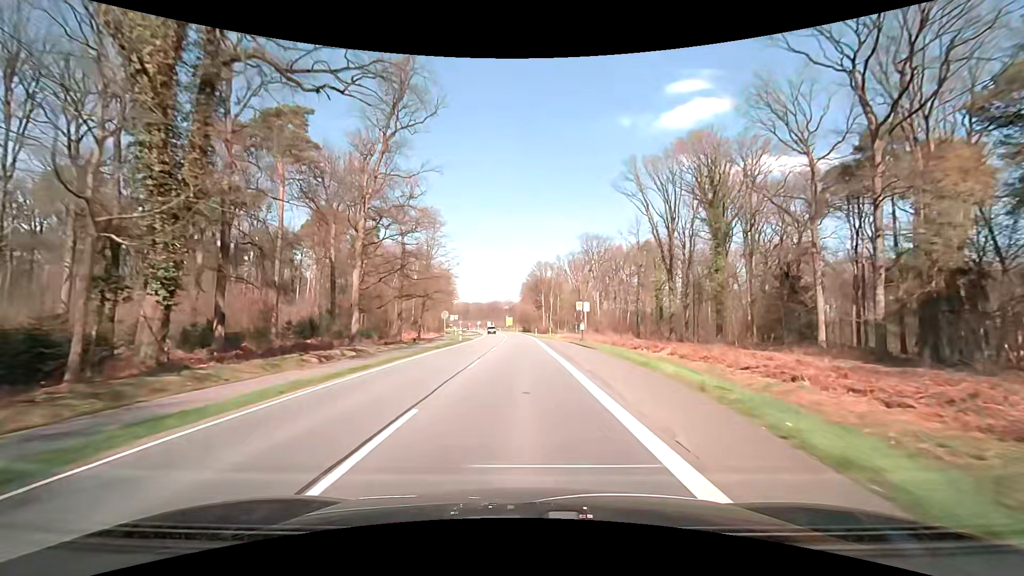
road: primary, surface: asphalt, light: Day
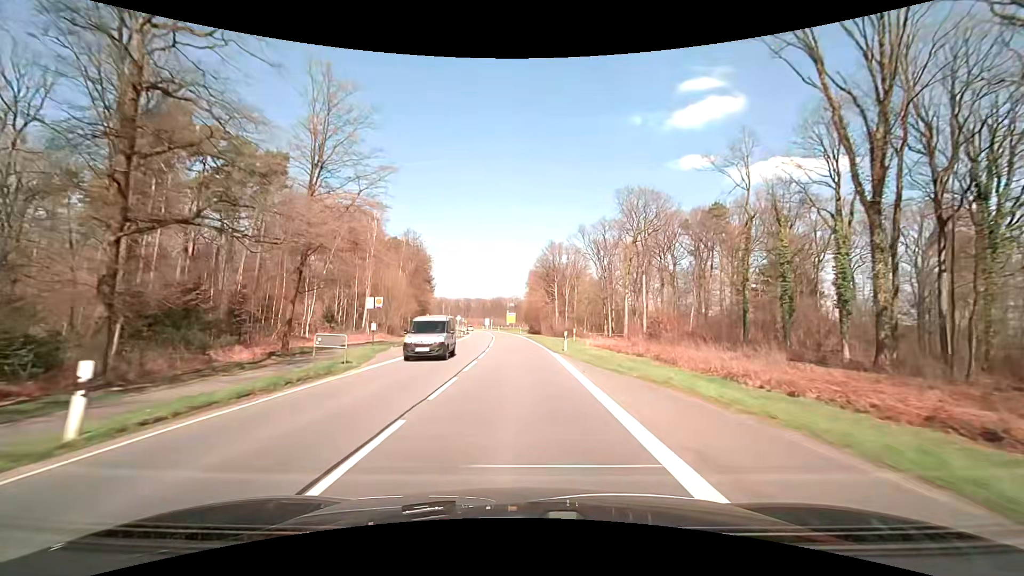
(-0.2, +42.9) m; -1°
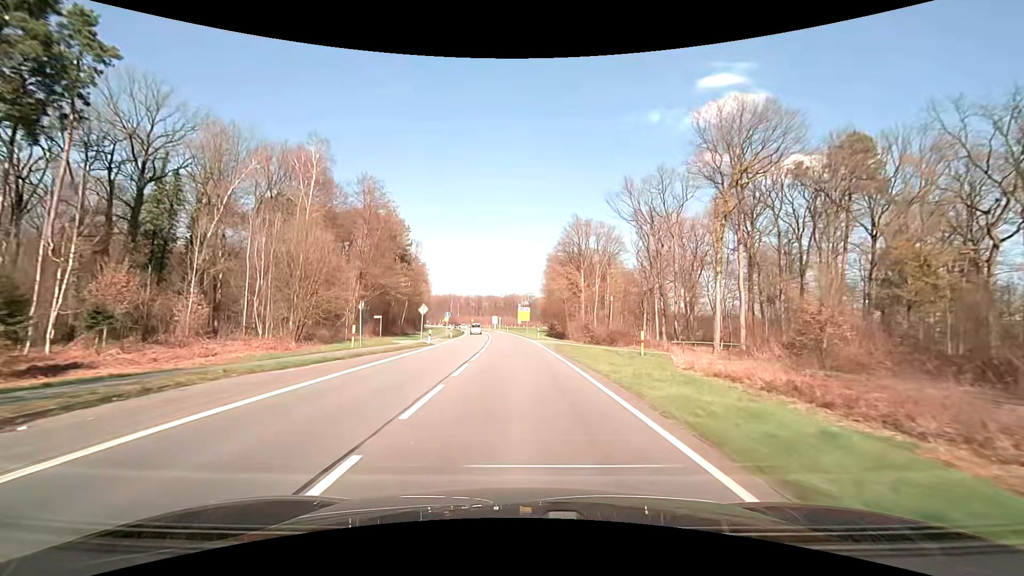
(-0.2, +32.3) m; -1°
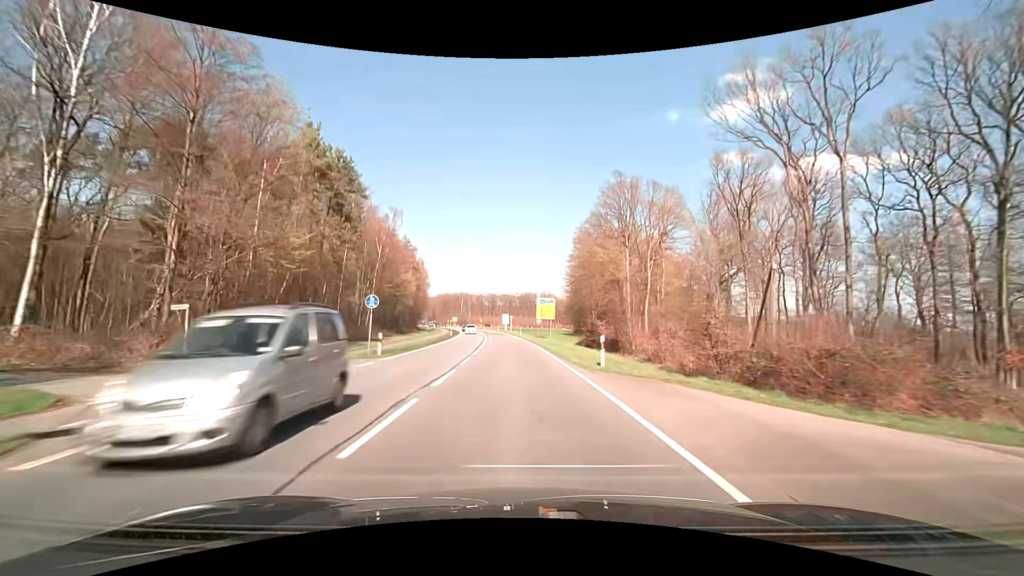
(-0.6, +32.3) m; -2°
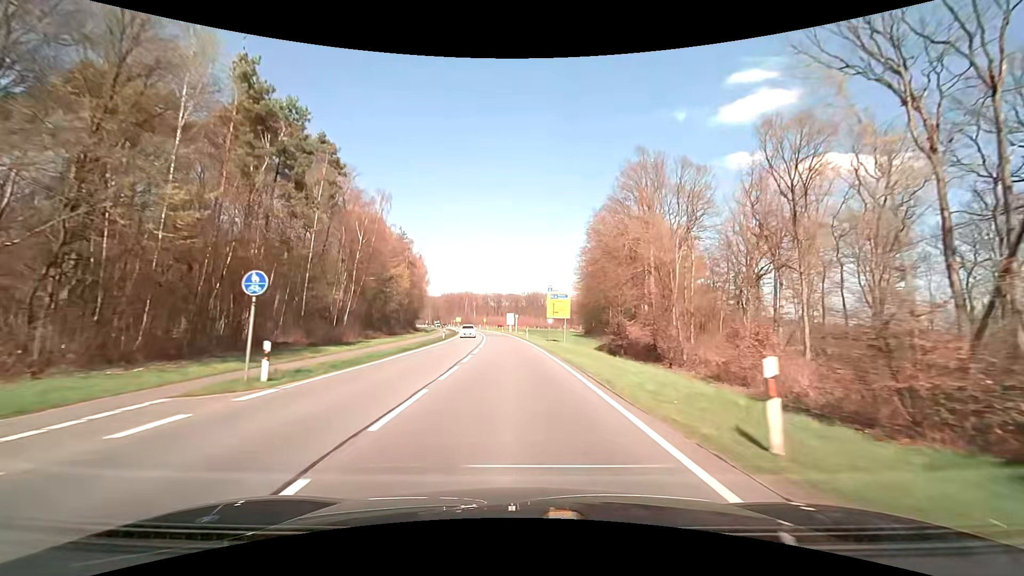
(-0.1, +10.8) m; -1°
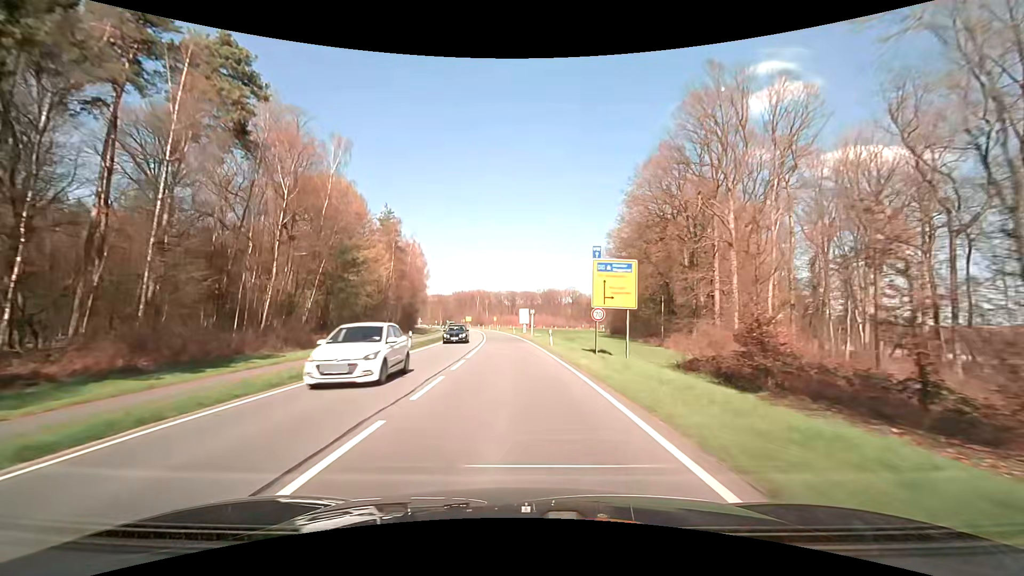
(-0.3, +21.6) m; -2°
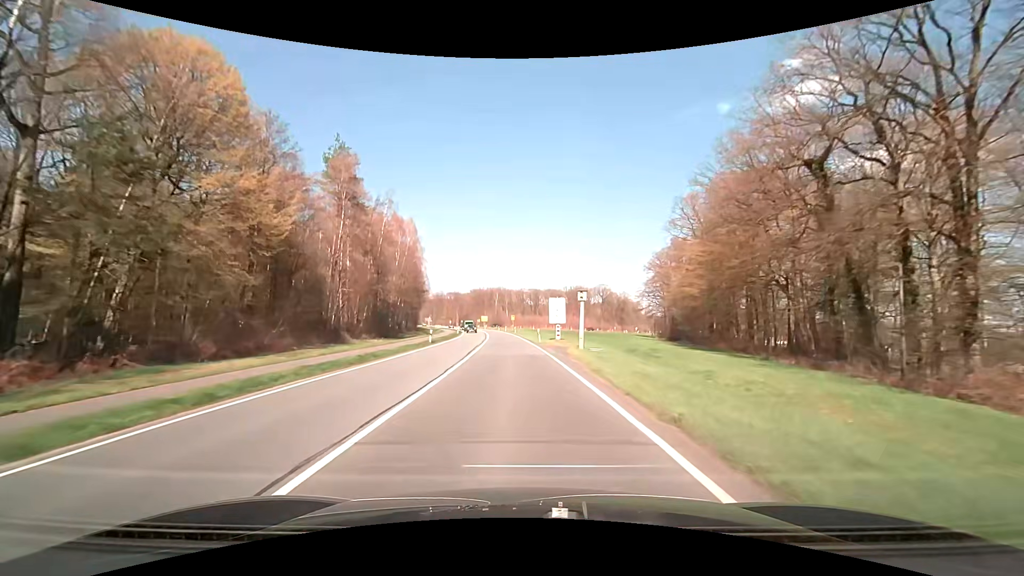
(-0.8, +32.4) m; -2°
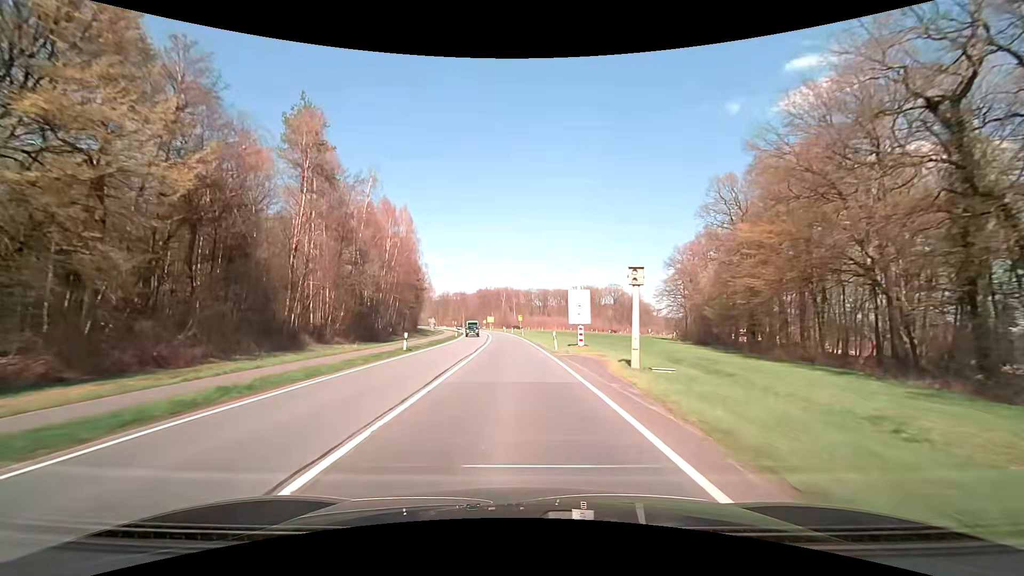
(-0.1, +10.8) m; -1°
(0, +10) (0, +20) (-1, +30) (-1, +40) (-2, +50) (-2, +60) (-3, +70) (-4, +80) (-5, +90) (-6, +100) m
